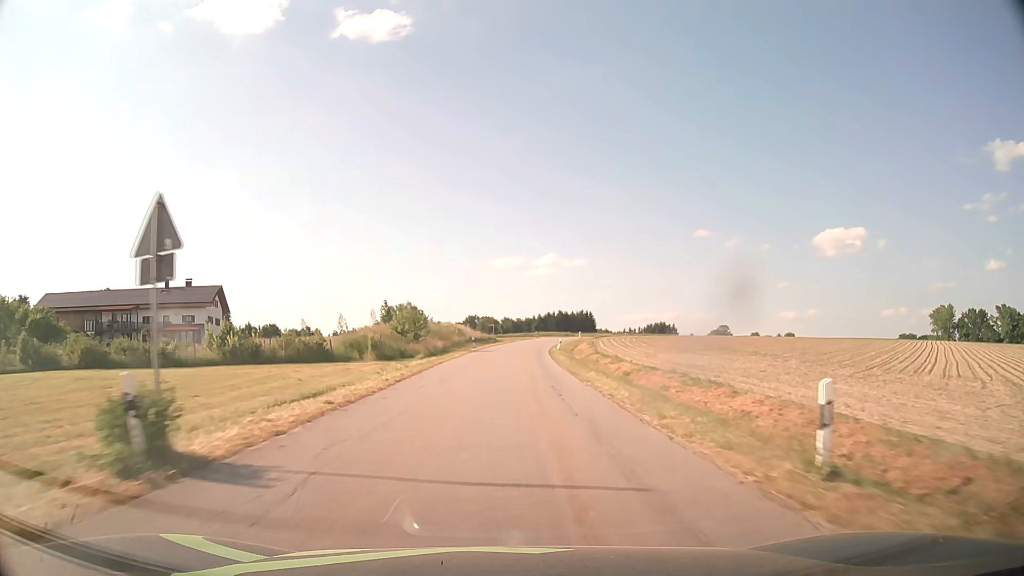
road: tertiary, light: Day
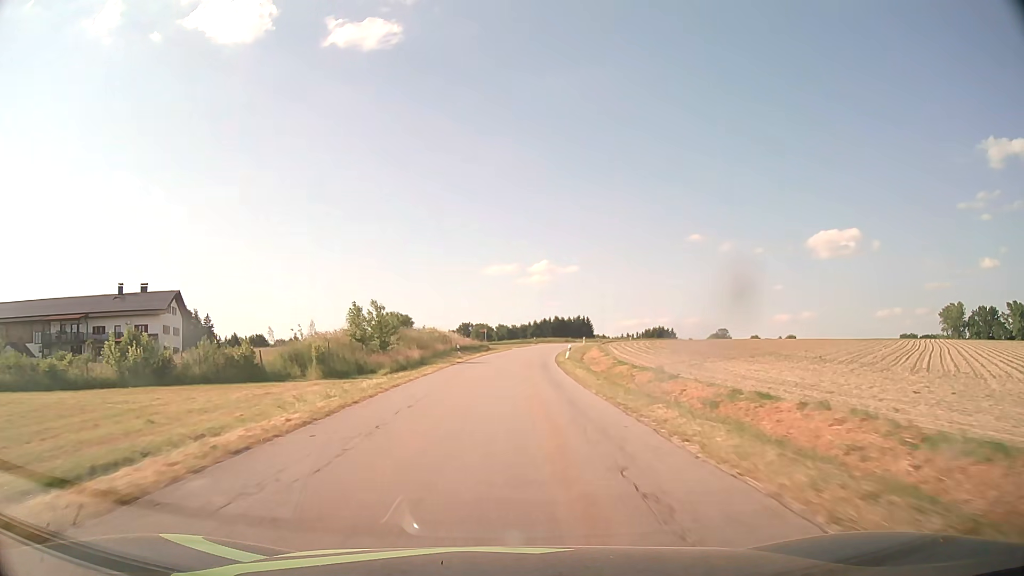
(+0.1, +12.1) m; +1°
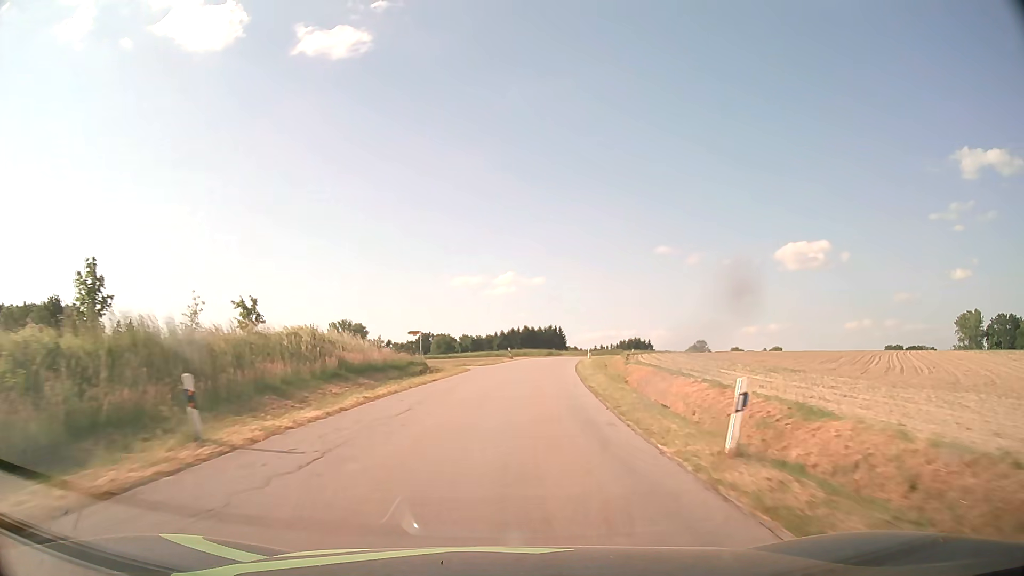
(+0.6, +35.7) m; +3°
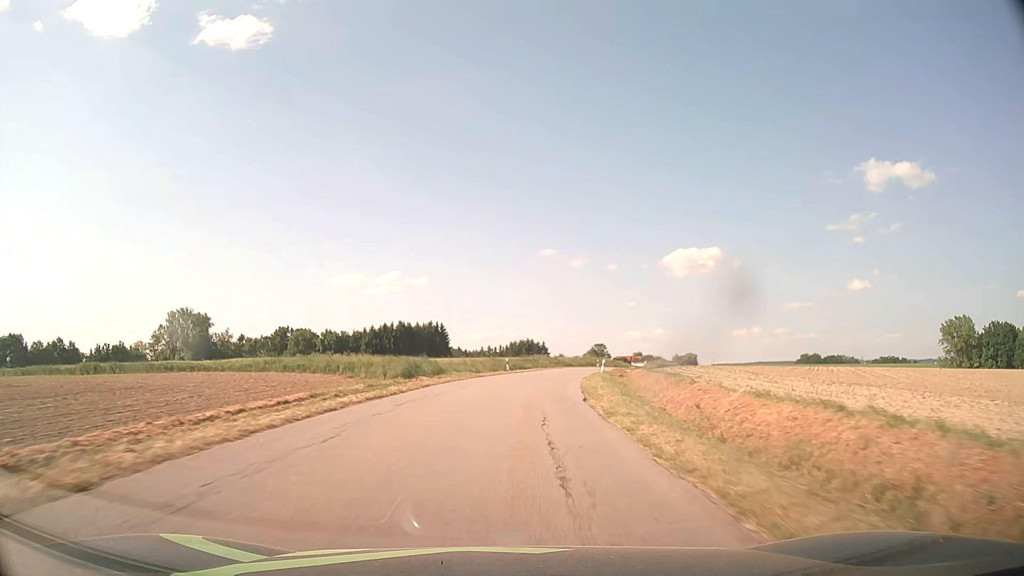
(+4.6, +59.1) m; +10°
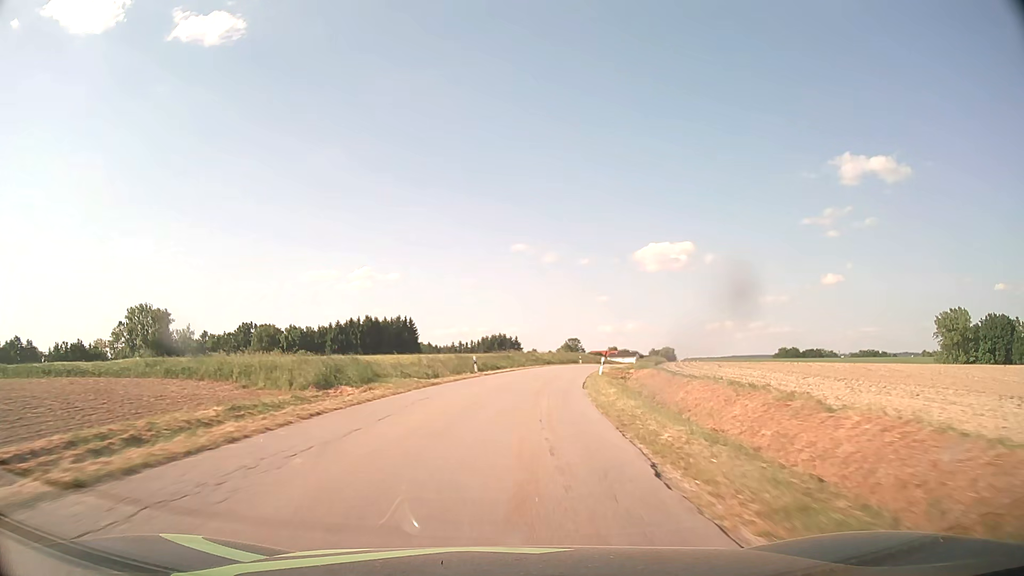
(+0.3, +11.9) m; +2°
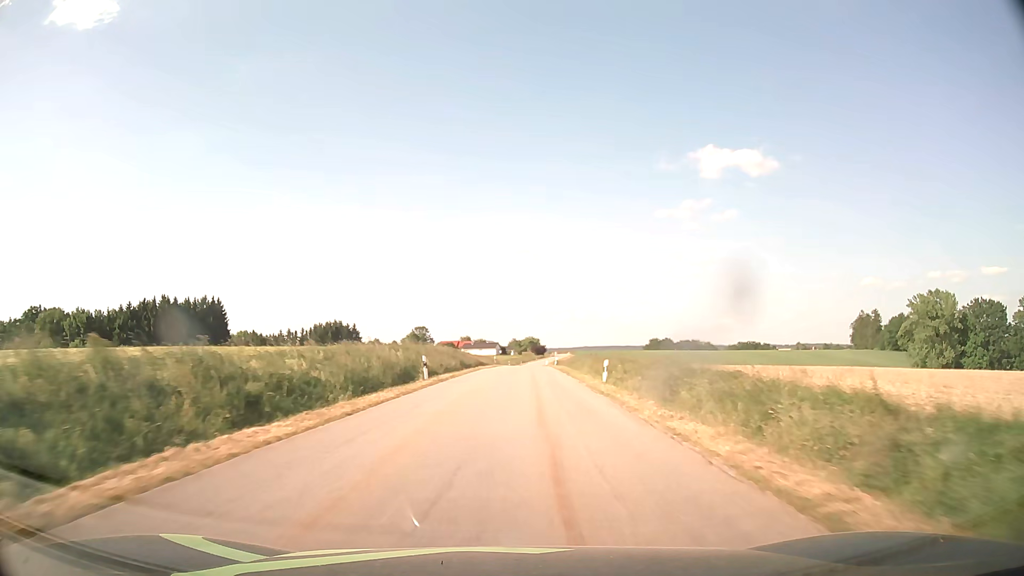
(+6.6, +59.6) m; +13°
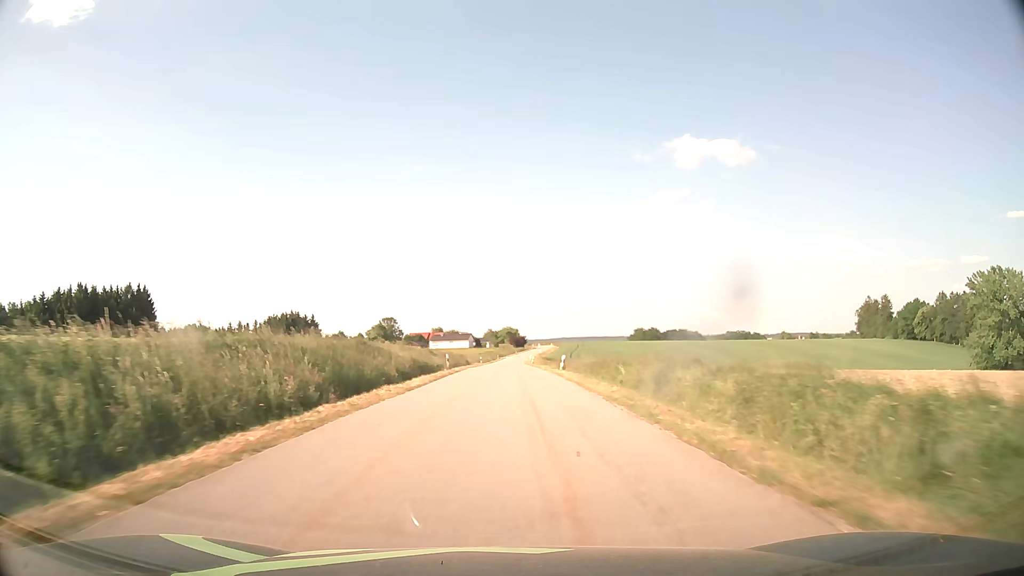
(+1.0, +36.0) m; +2°
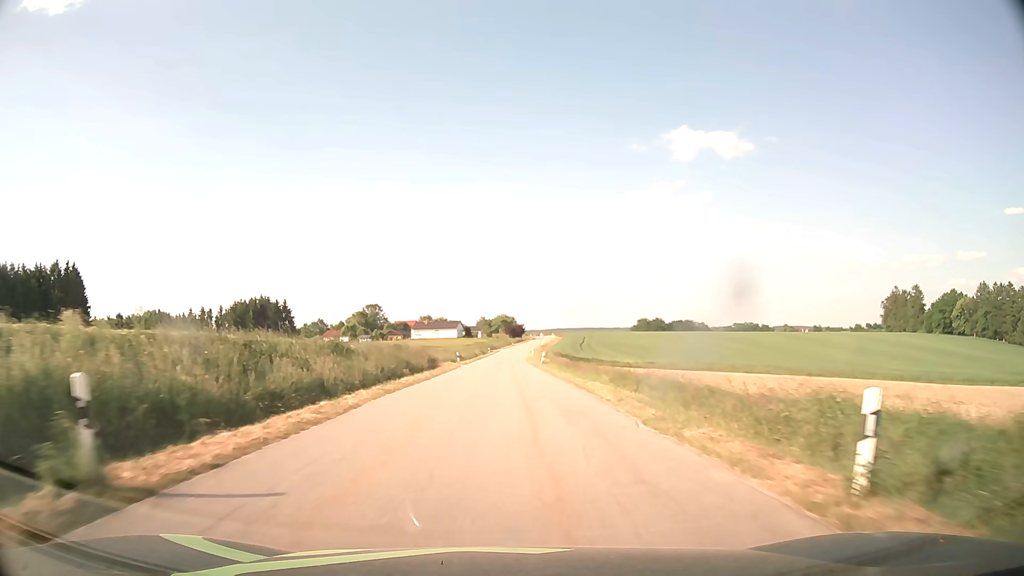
(+0.1, +35.3) m; 0°
(0, +10) (0, +20) (0, +30) (0, +40) (0, +50) (0, +60) (0, +70) (0, +80) (0, +90) (+1, +100) m
